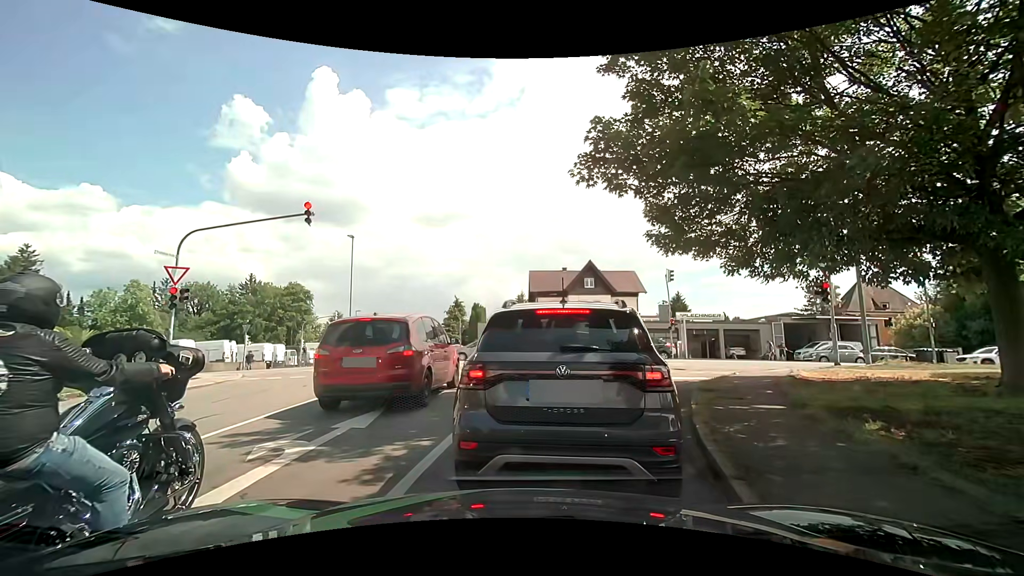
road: residential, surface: asphalt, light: Day
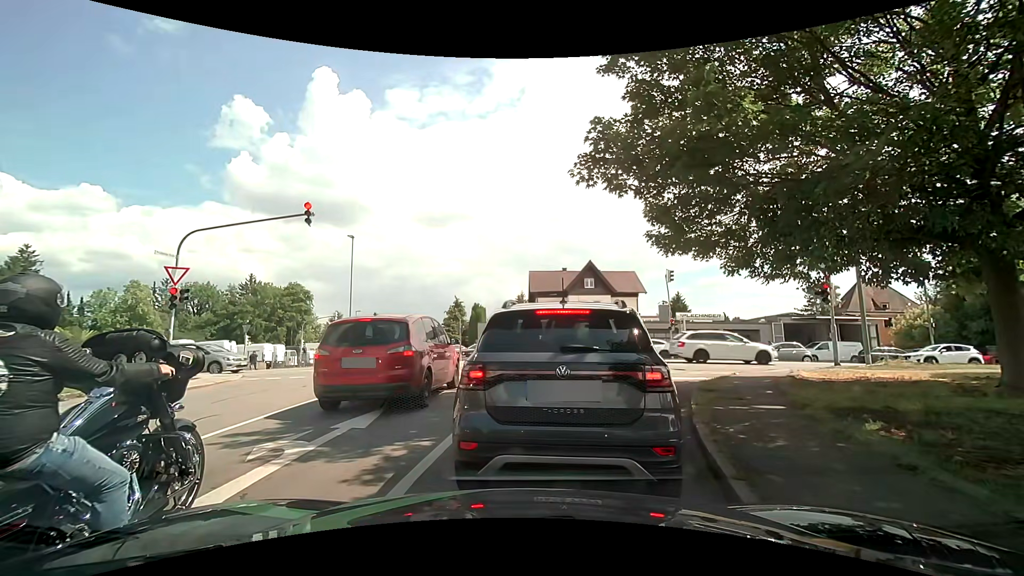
(0.0, 0.0) m; 0°
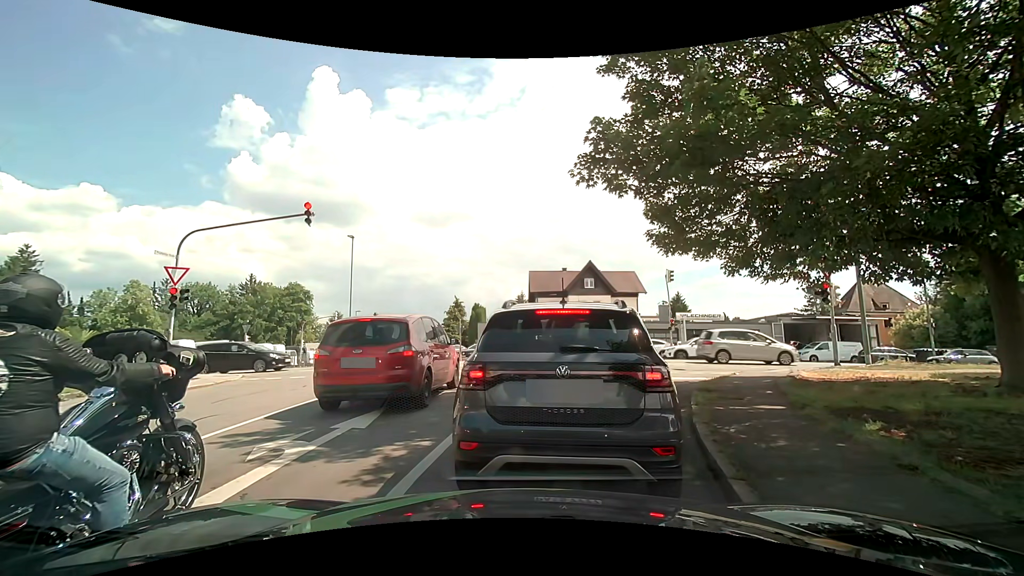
(0.0, 0.0) m; 0°
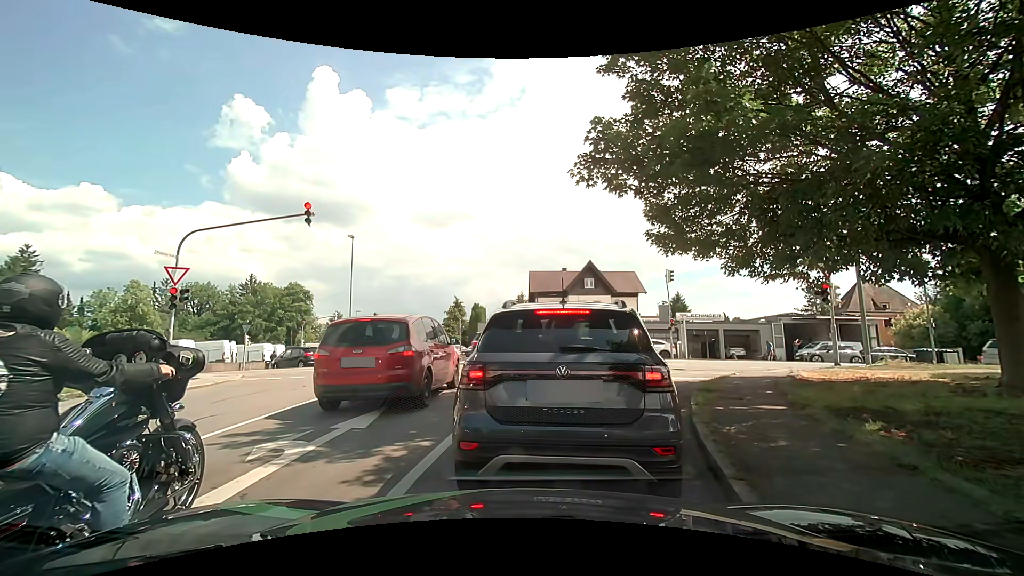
(0.0, 0.0) m; 0°
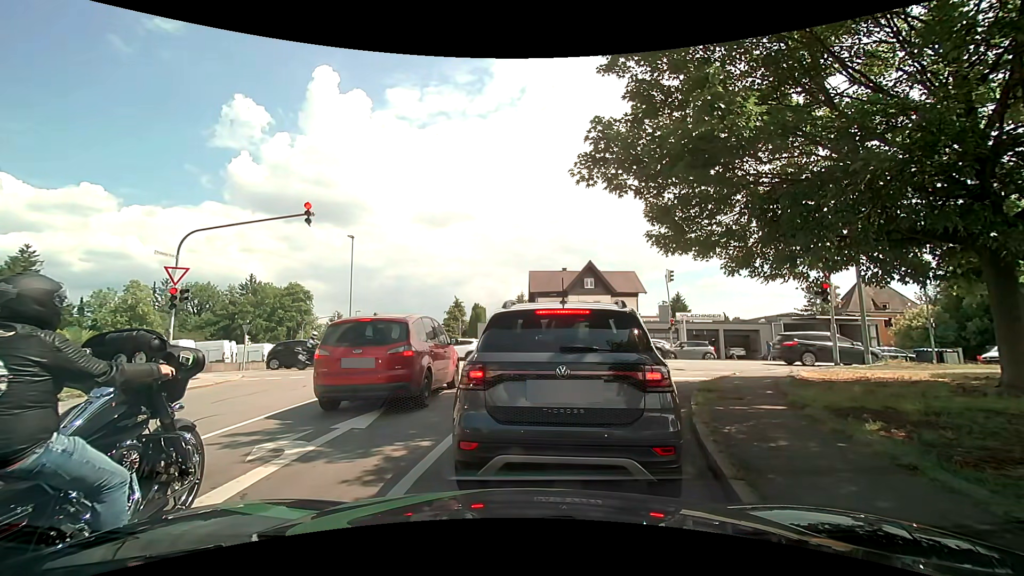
(0.0, 0.0) m; 0°
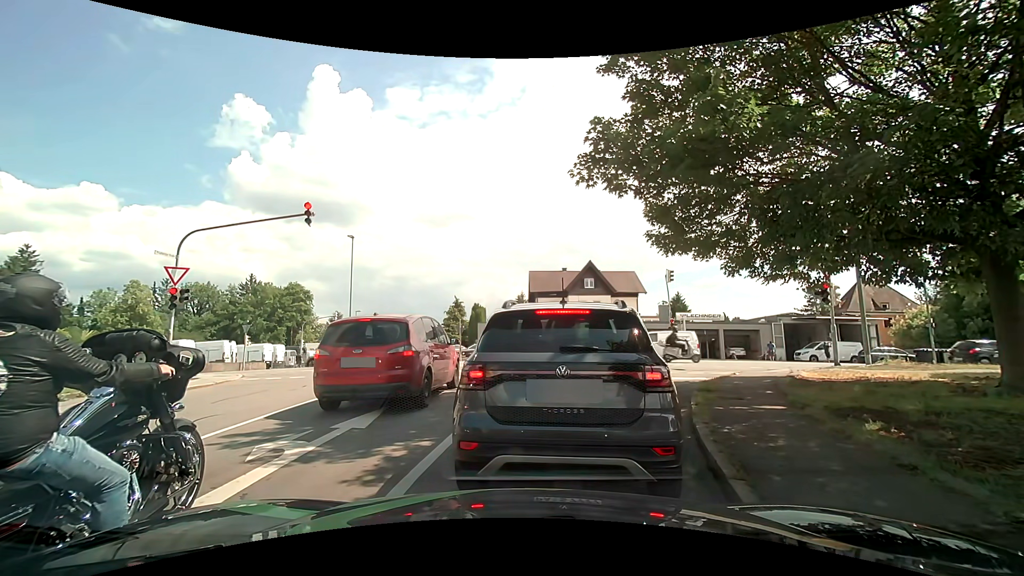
(0.0, 0.0) m; 0°
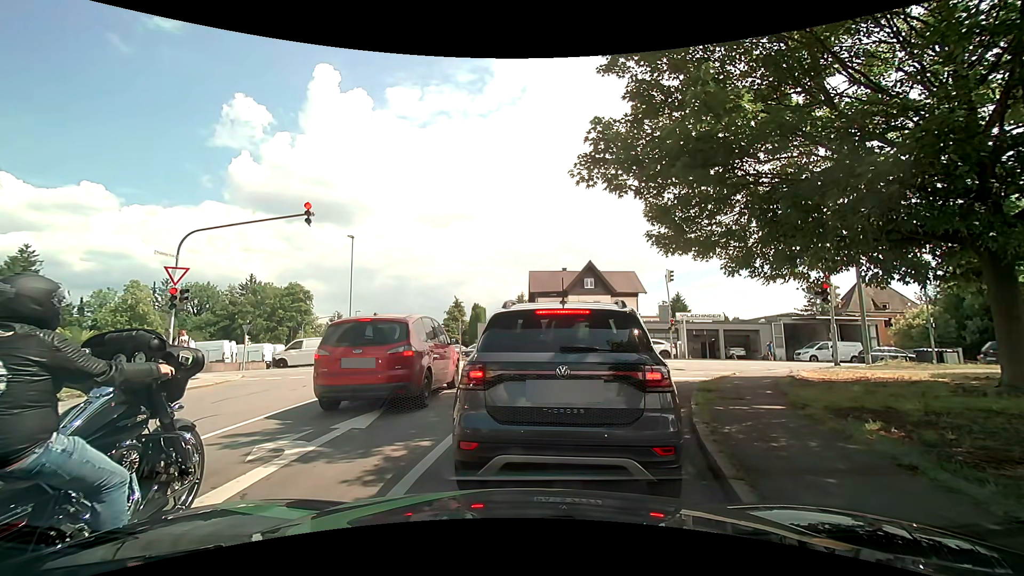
(0.0, 0.0) m; 0°
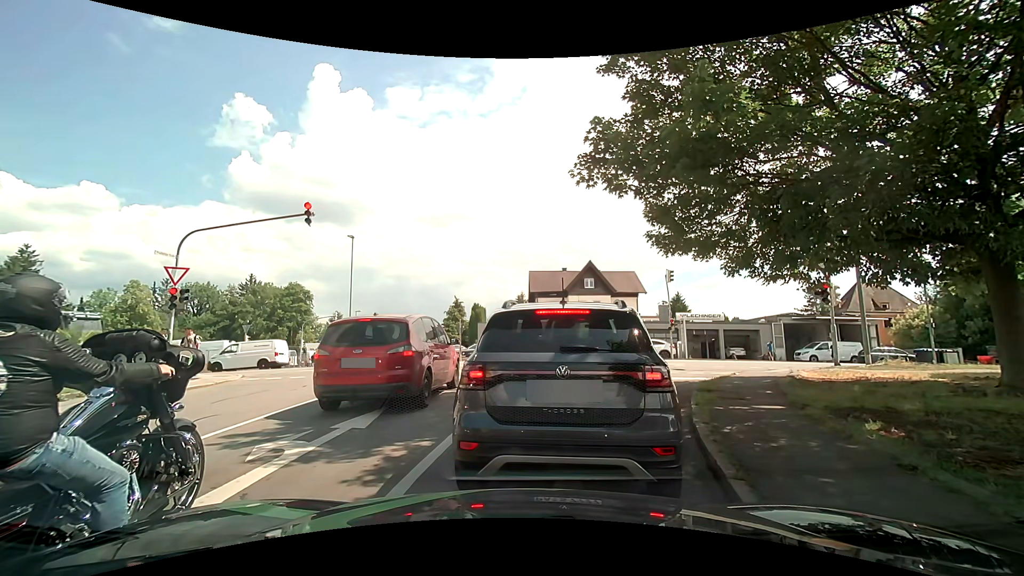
(0.0, 0.0) m; 0°
(+1, +10) (+5, +19) (+13, +24) (+23, +24) (+33, +24) (+43, +23) (+53, +22) (+63, +21) (+73, +20) (+83, +20) m
